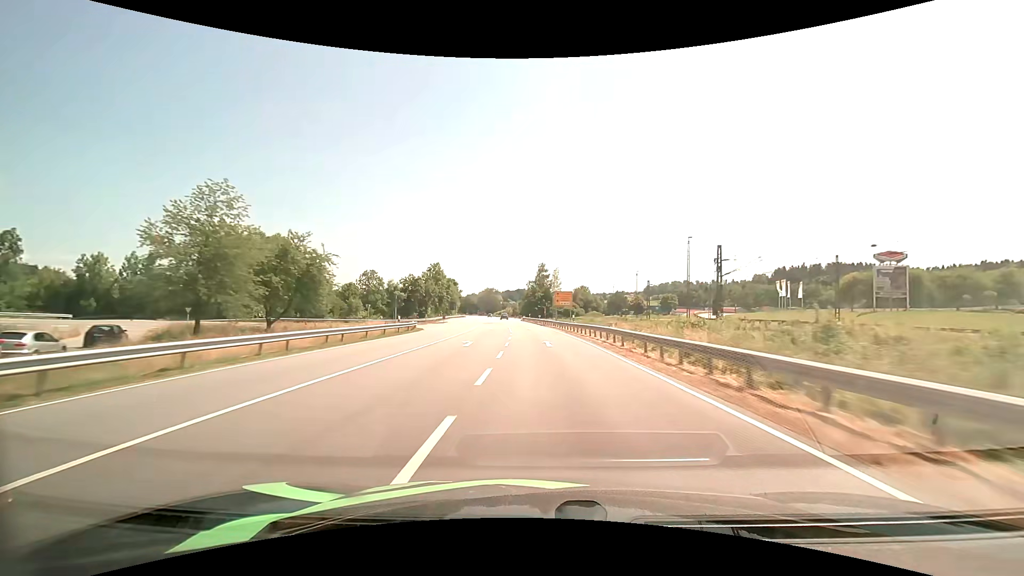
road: primary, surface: asphalt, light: Day
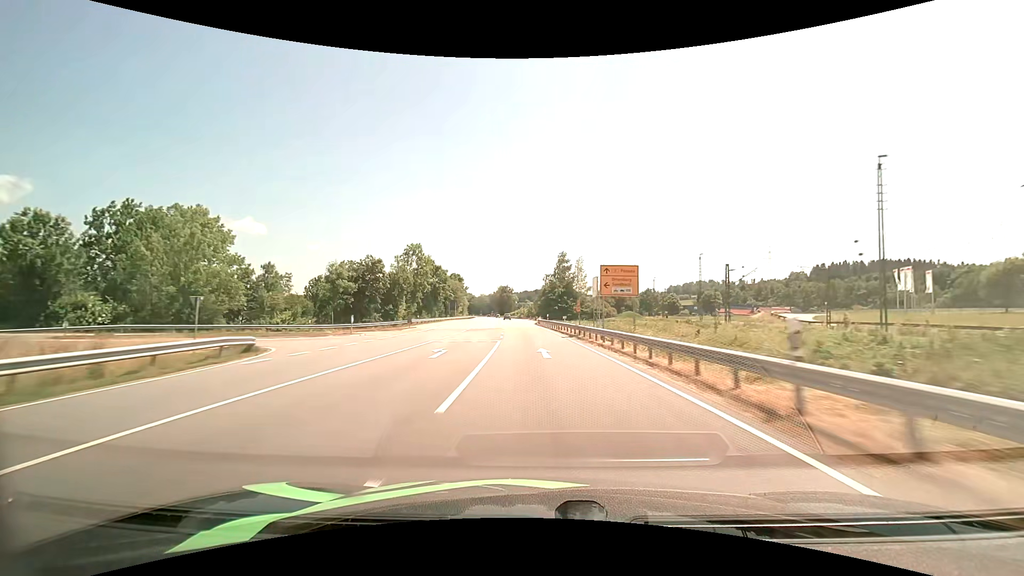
(-0.4, +32.6) m; -2°
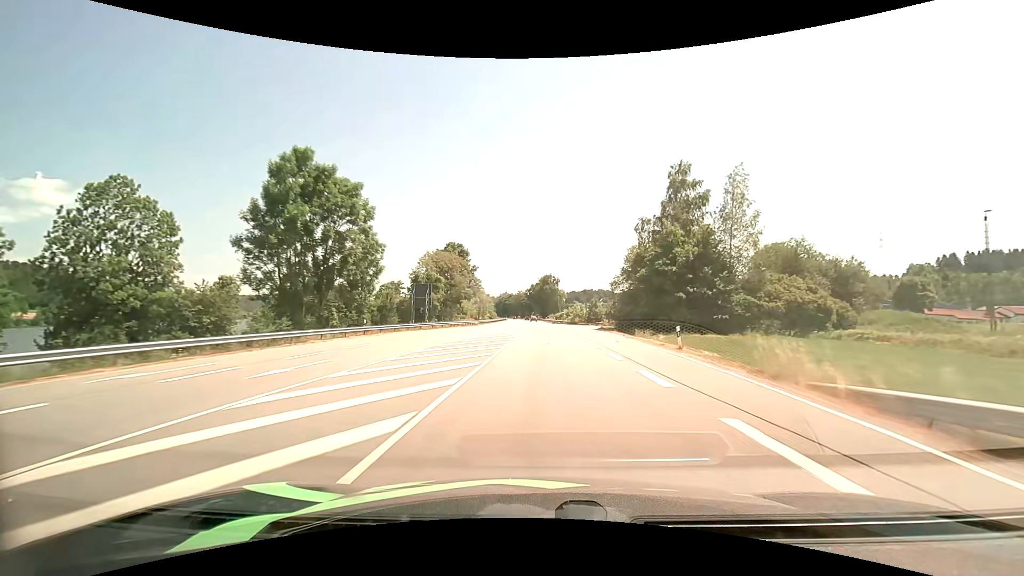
(-4.6, +82.7) m; -5°
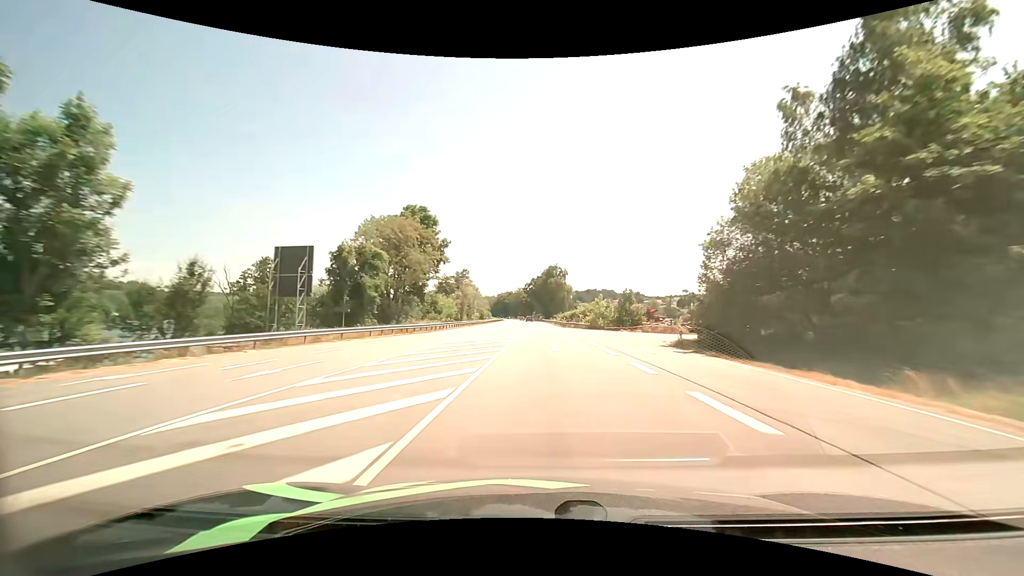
(-0.2, +33.7) m; 0°
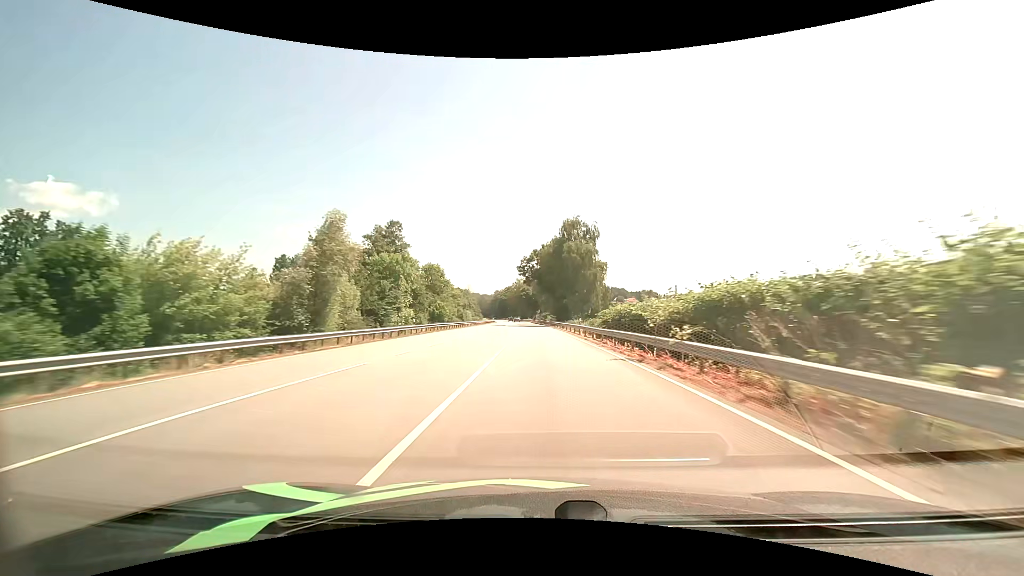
(-0.1, +68.3) m; -1°
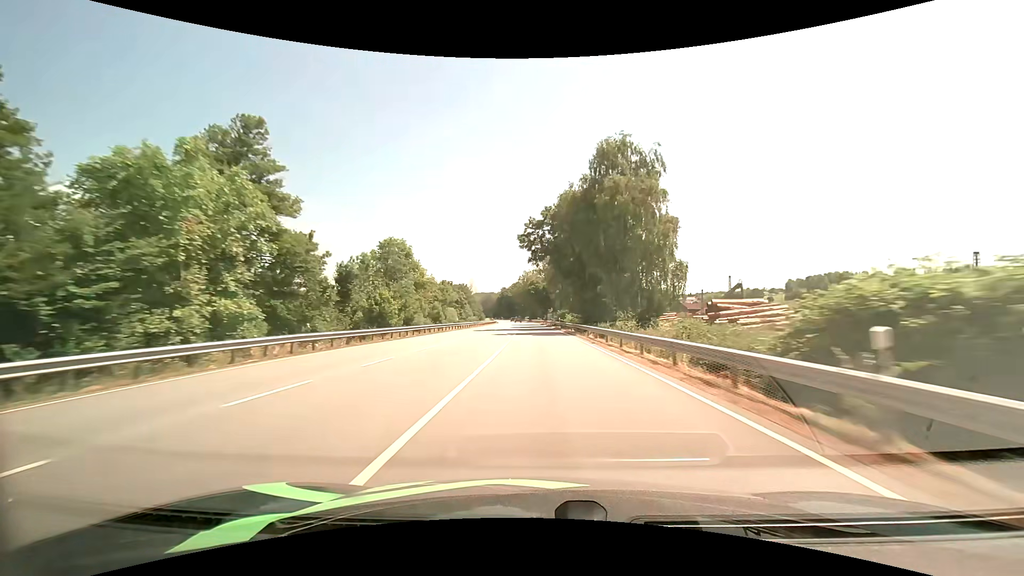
(-0.3, +34.4) m; -1°
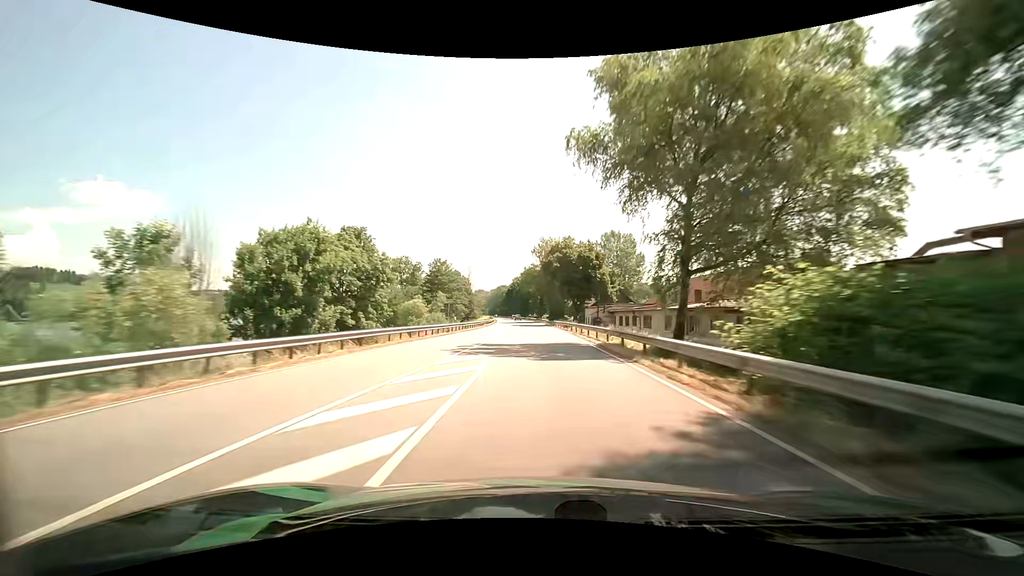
(-1.6, +68.9) m; -2°
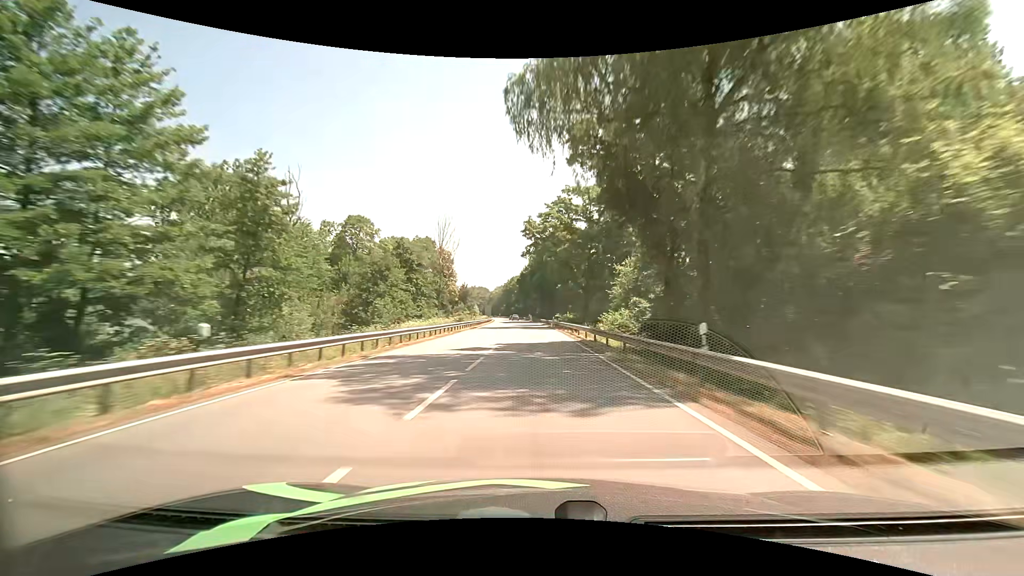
(-1.8, +87.0) m; -2°
(0, +10) (0, +20) (0, +30) (-1, +40) (-1, +50) (-1, +60) (-2, +70) (-3, +80) (-3, +90) (-4, +100) m
